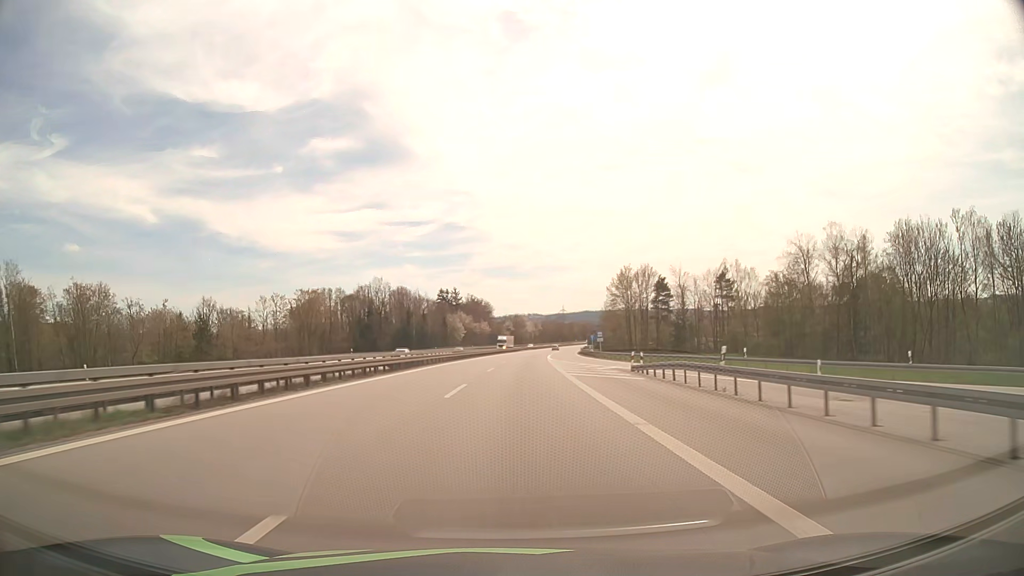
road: motorway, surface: asphalt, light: Day
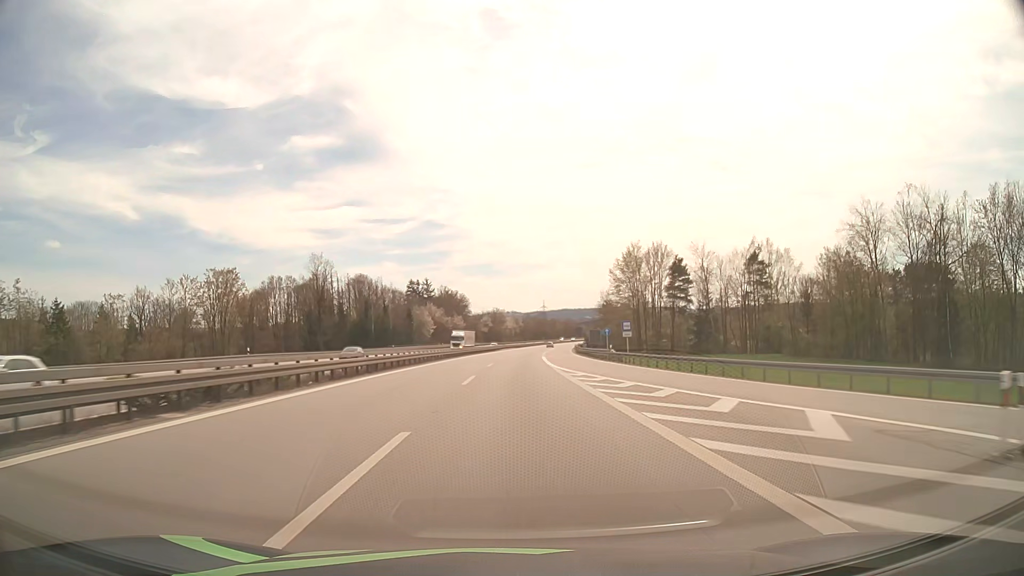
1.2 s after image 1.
(+0.4, +31.1) m; +2°
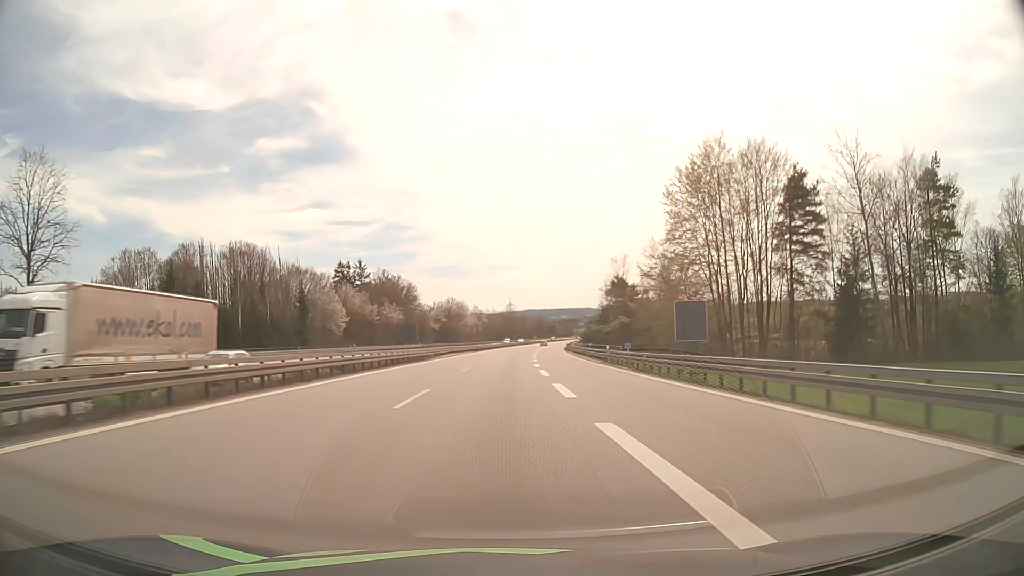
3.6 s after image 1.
(+1.9, +62.7) m; +3°
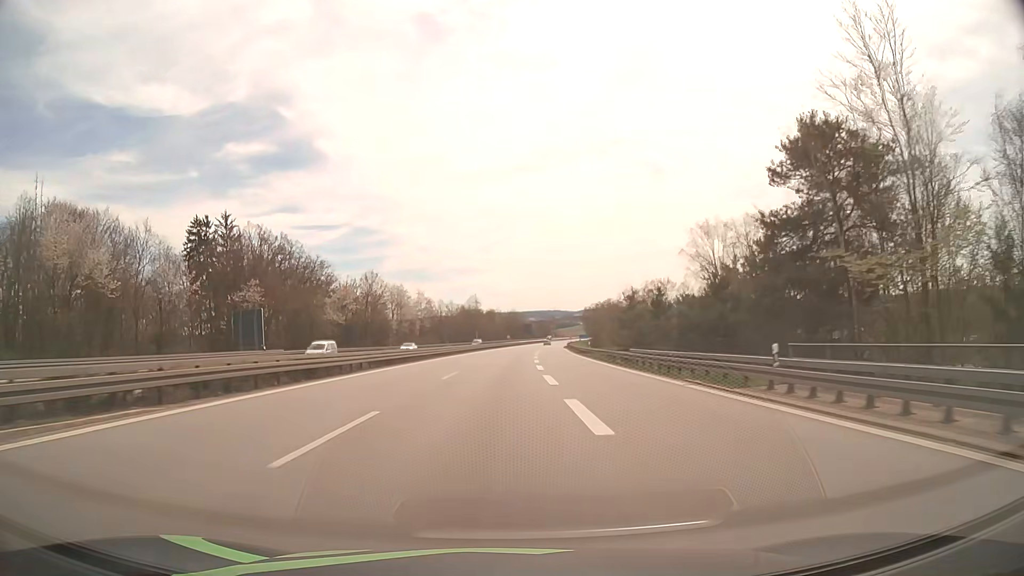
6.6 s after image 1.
(+1.9, +79.3) m; +3°
(0, +10) (0, +20) (0, +30) (+1, +40) (+1, +50) (+1, +60) (+2, +70) (+2, +80) (+3, +90) (+4, +100) m
